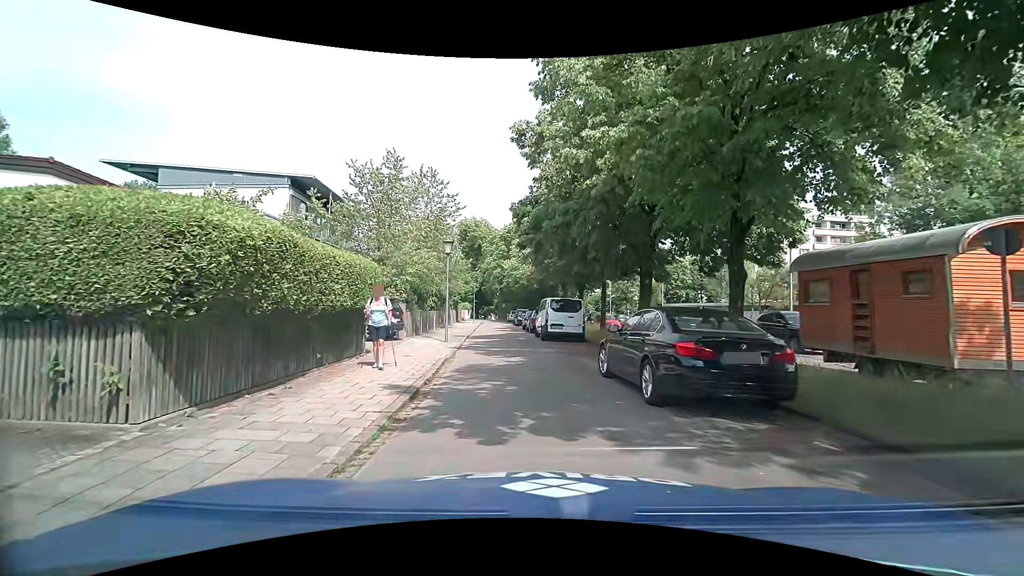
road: residential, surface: asphalt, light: Day
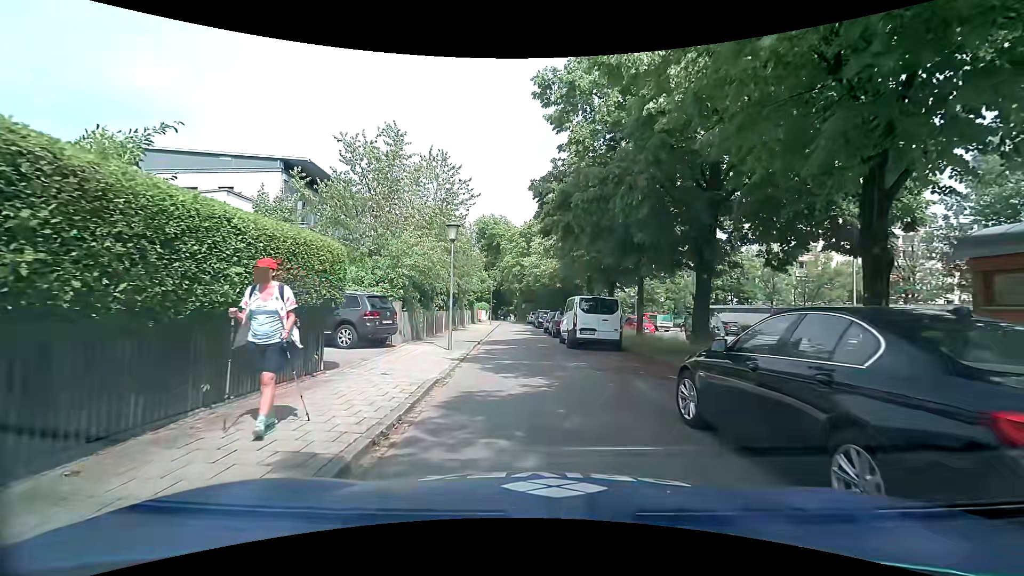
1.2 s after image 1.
(-0.2, +4.2) m; -2°
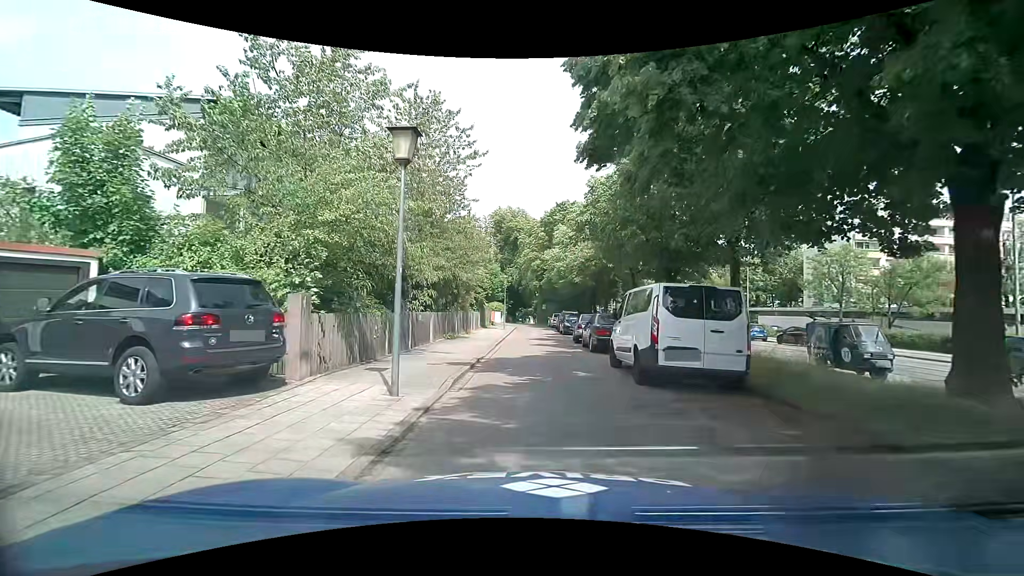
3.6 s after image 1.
(-0.5, +8.9) m; -4°
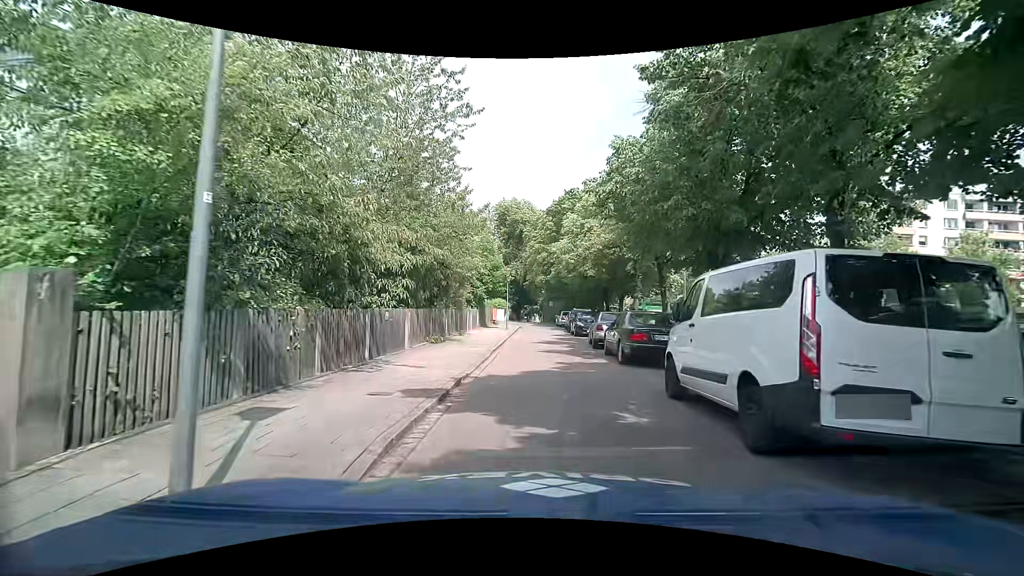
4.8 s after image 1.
(0.0, +4.9) m; -1°
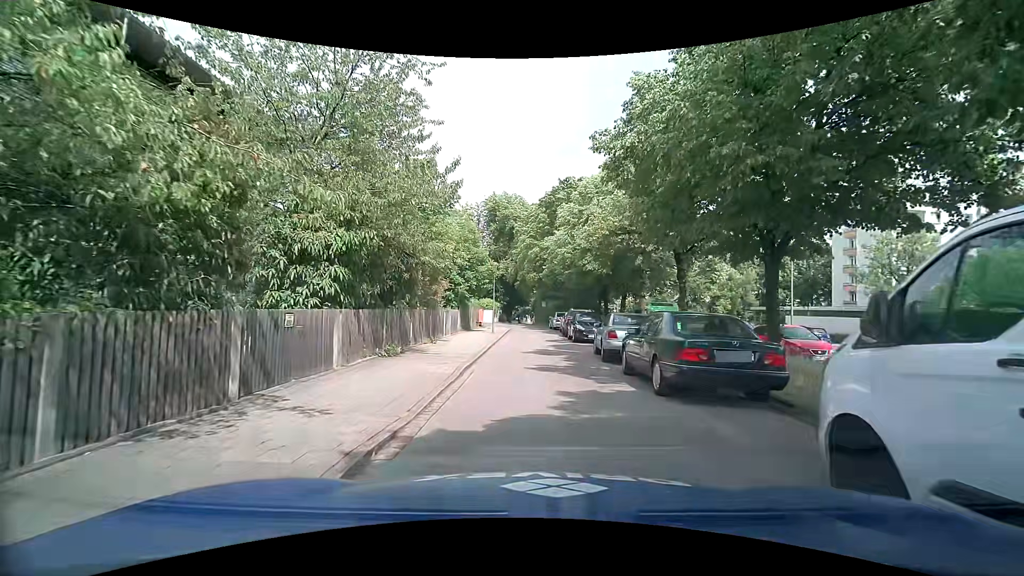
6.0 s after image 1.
(0.0, +4.8) m; 0°
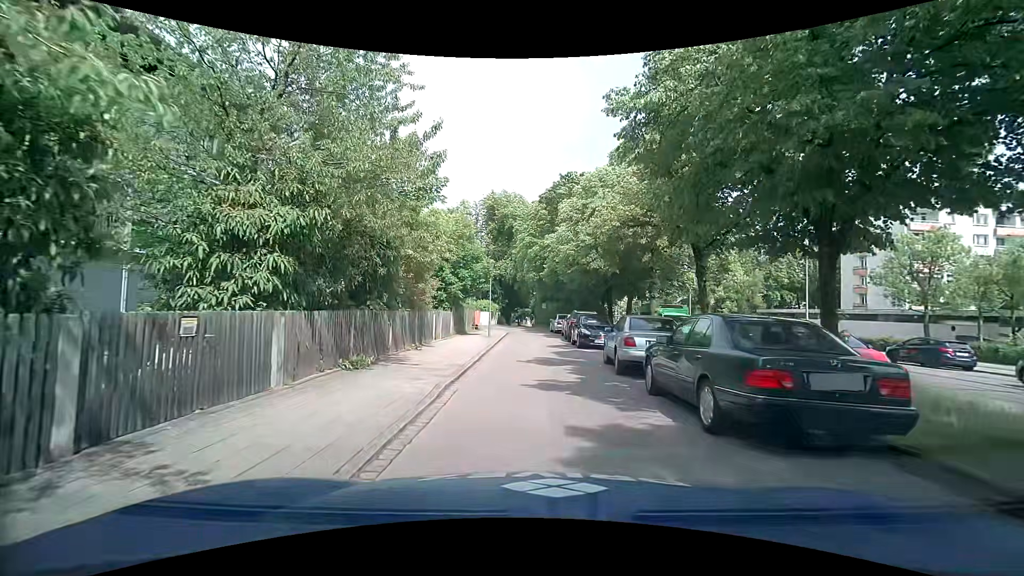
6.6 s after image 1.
(+0.1, +2.5) m; +2°
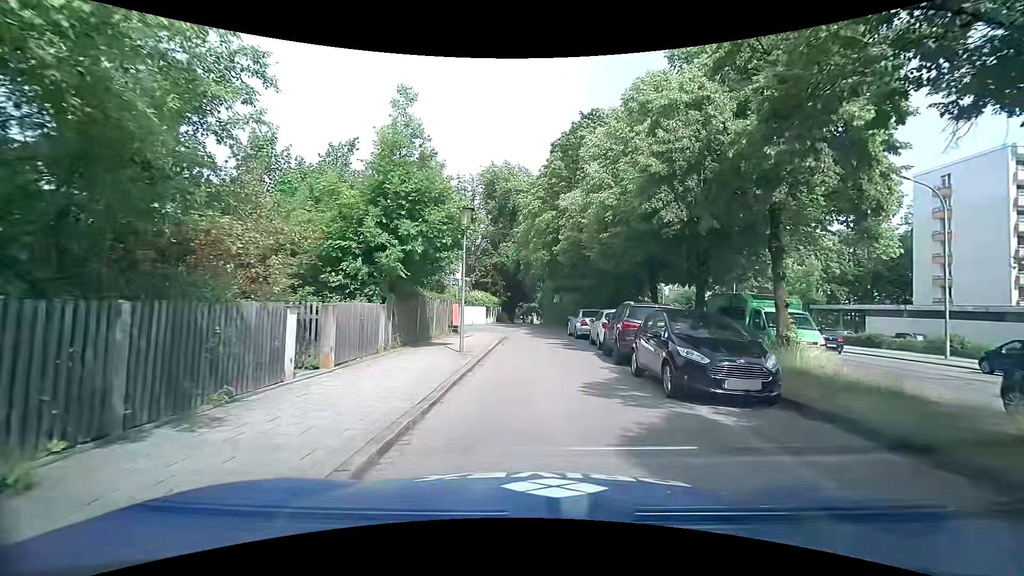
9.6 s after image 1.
(-0.1, +13.0) m; -1°
